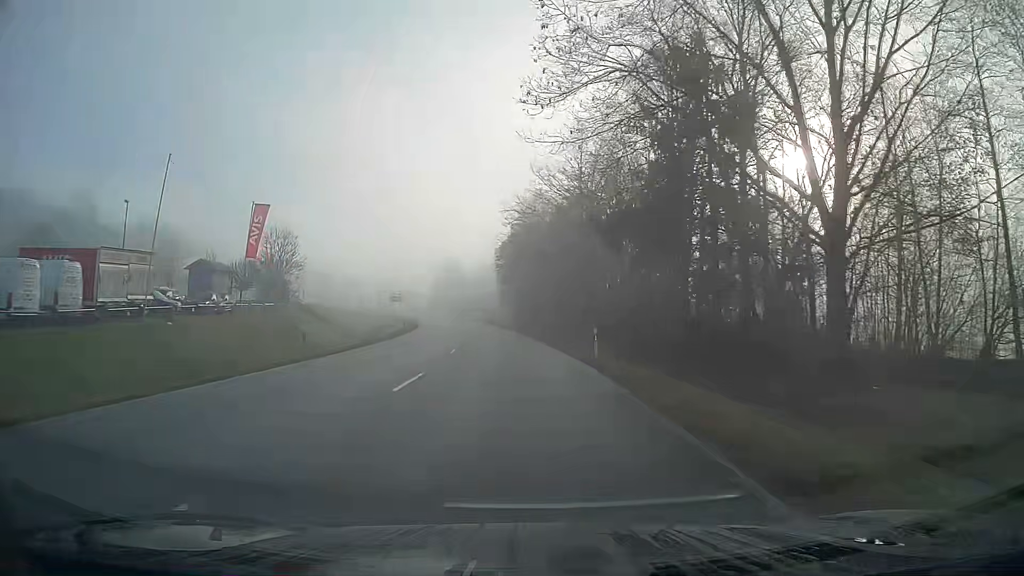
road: primary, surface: asphalt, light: Day
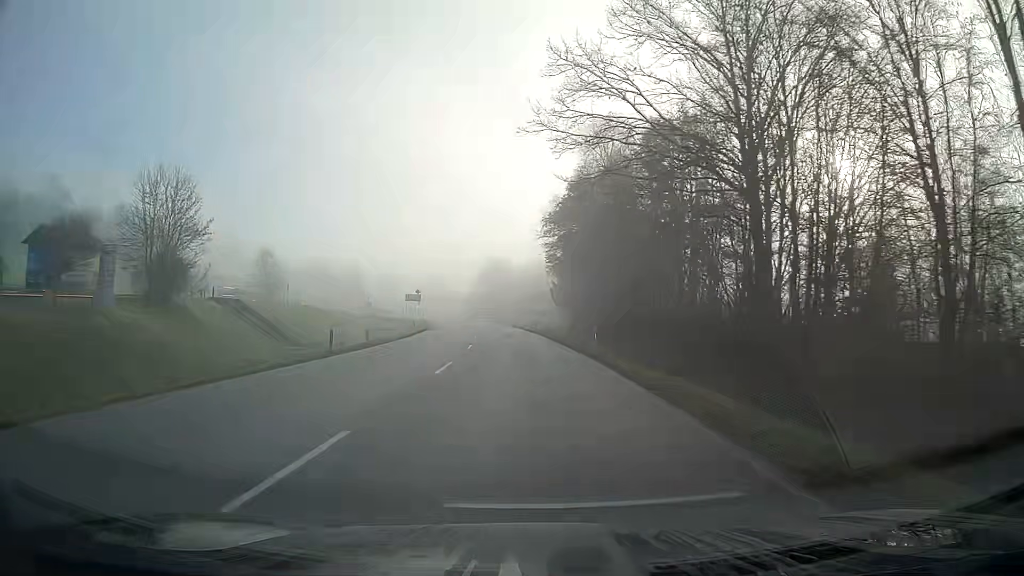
(-1.2, +32.7) m; -4°
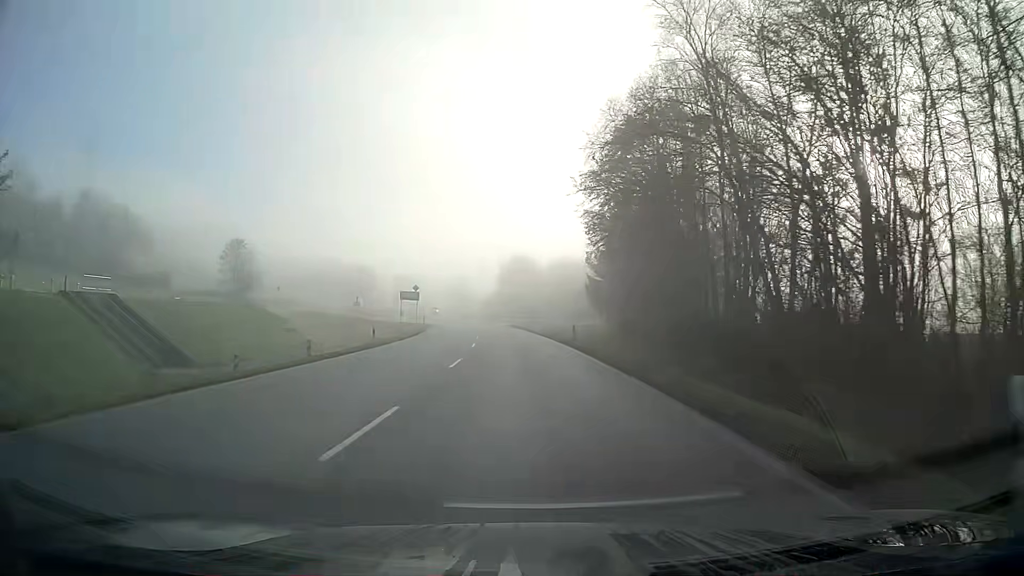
(-0.4, +21.8) m; -2°
